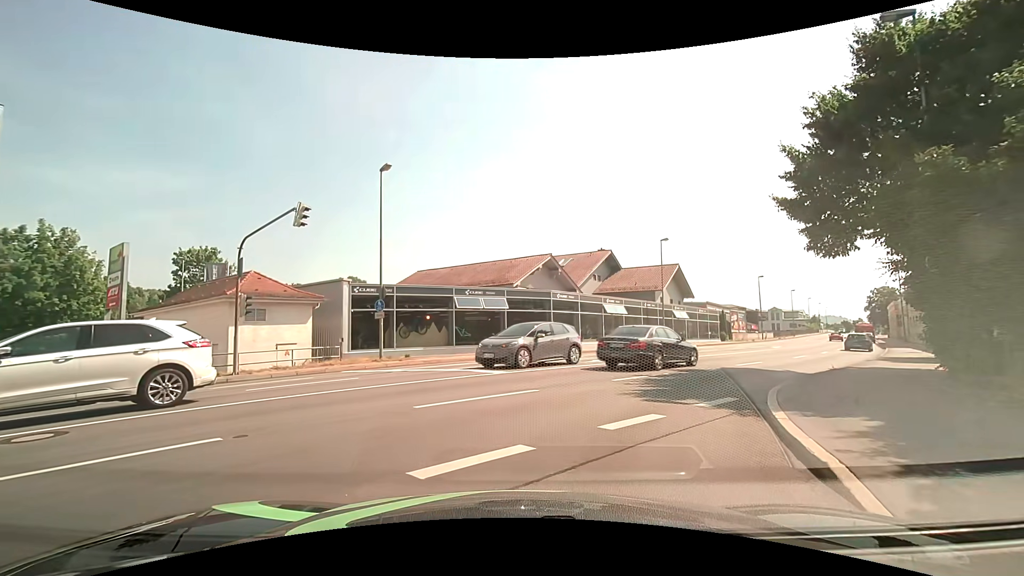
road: tertiary_link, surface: asphalt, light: Day
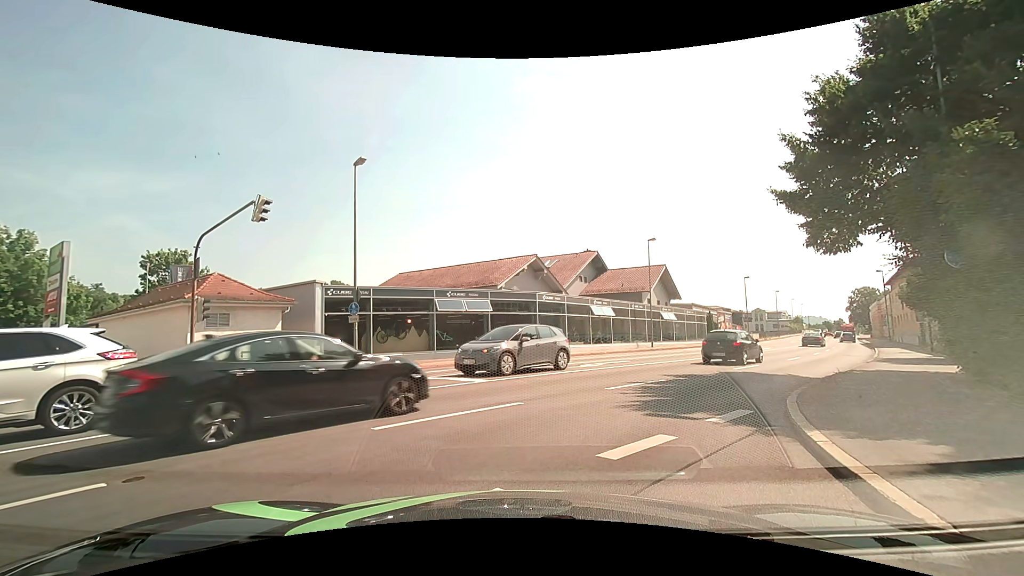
(0.0, +1.4) m; 0°
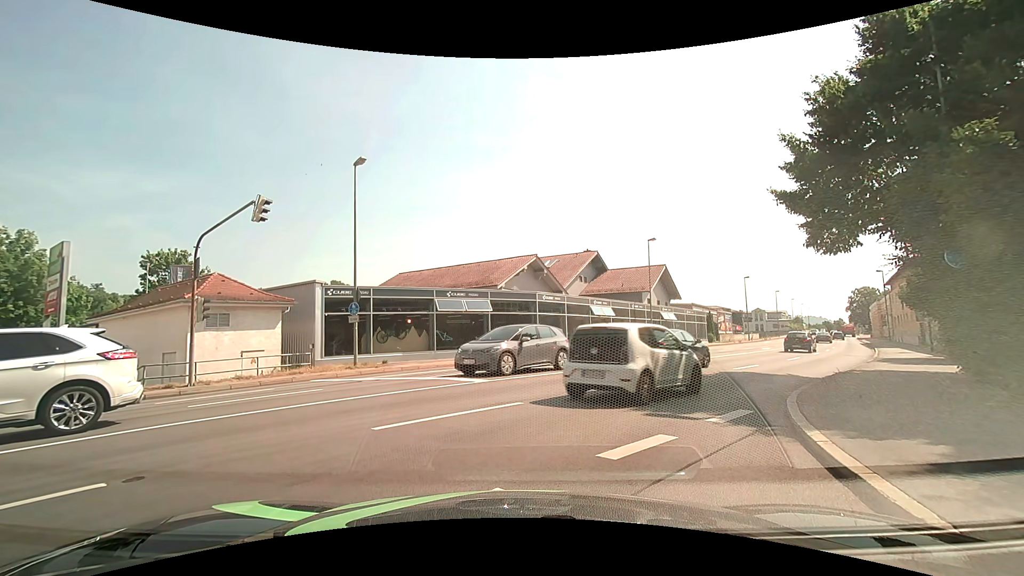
(0.0, 0.0) m; 0°
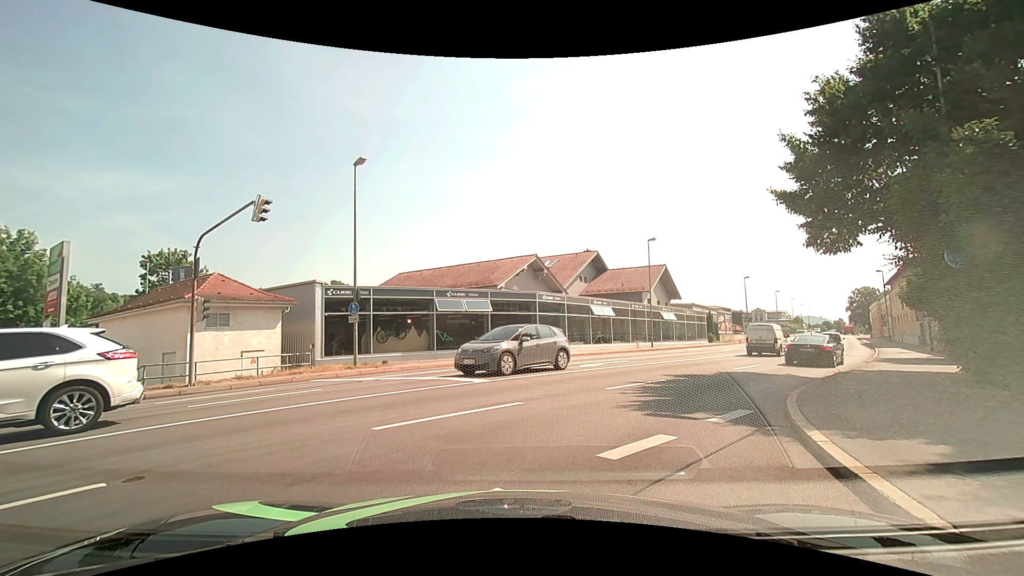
(0.0, 0.0) m; 0°
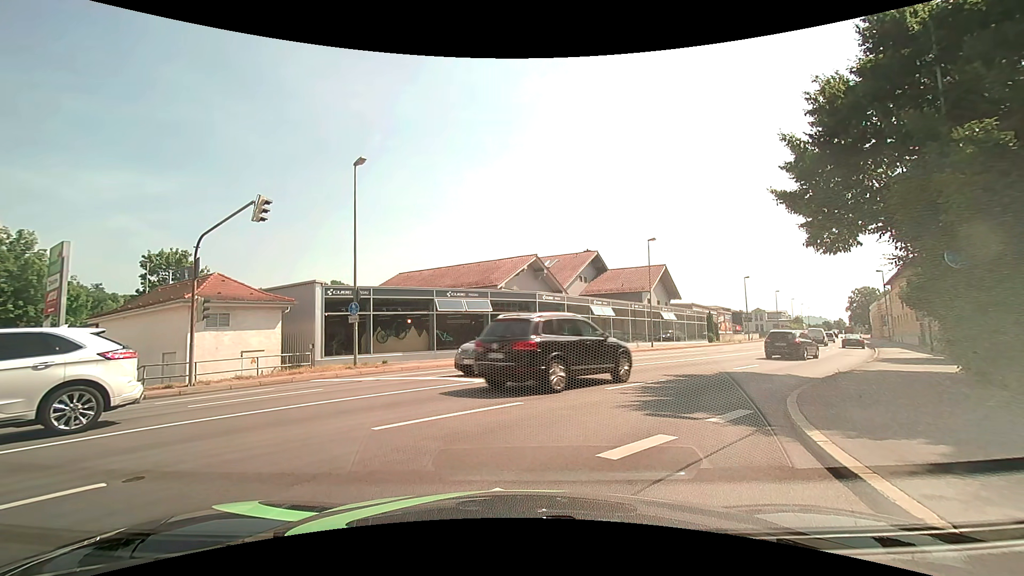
(0.0, 0.0) m; 0°
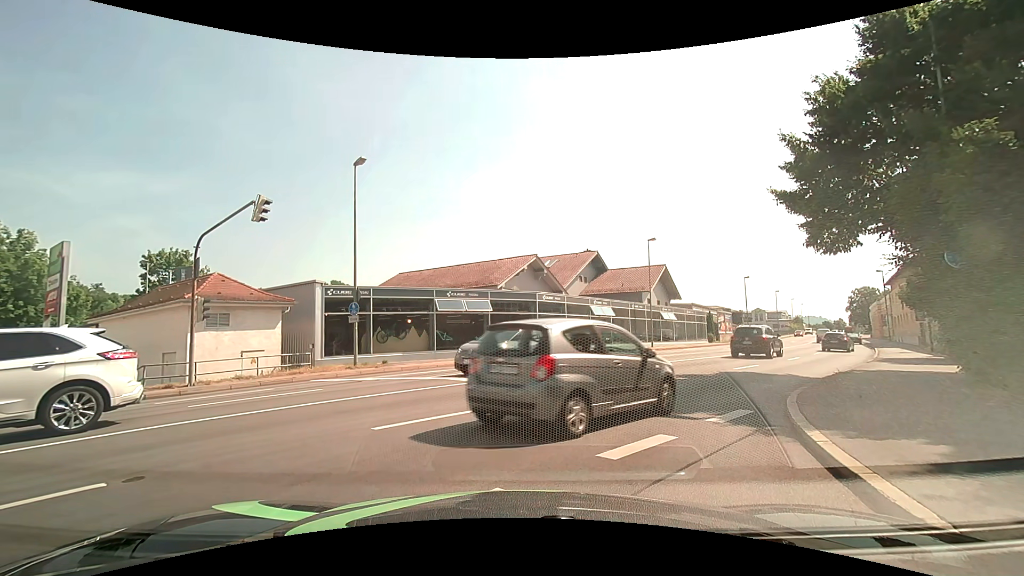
(0.0, 0.0) m; 0°
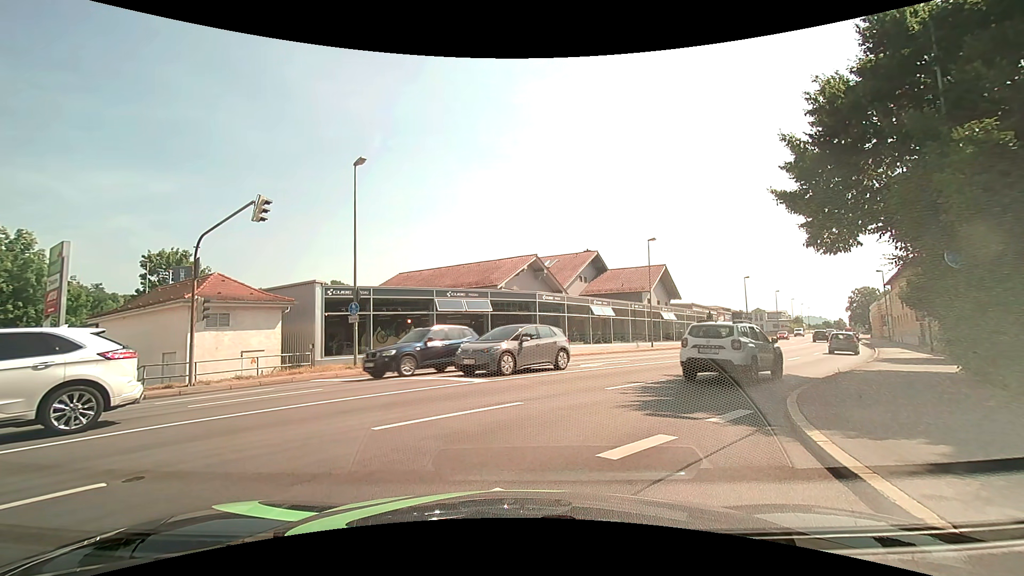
(0.0, 0.0) m; 0°
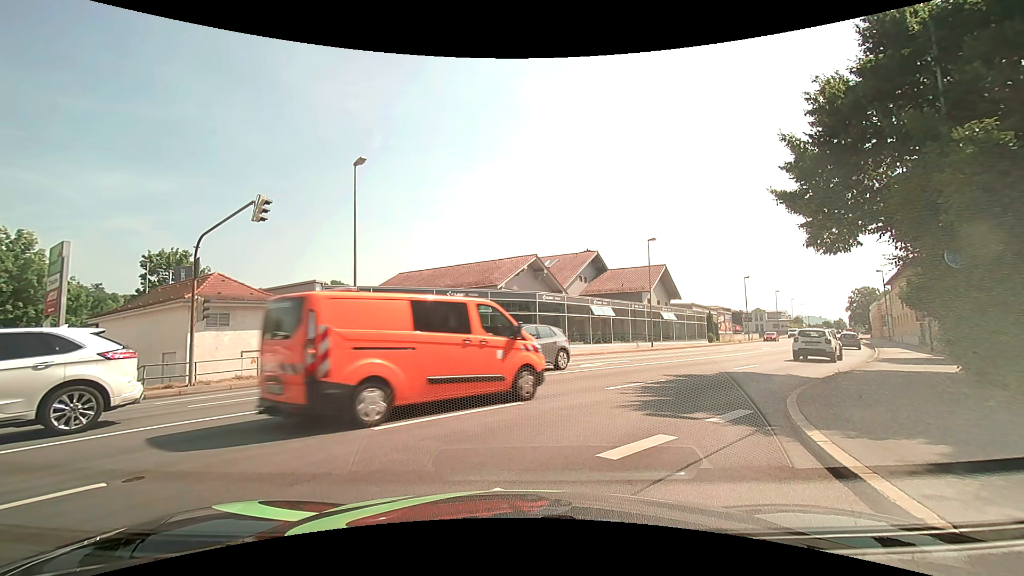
(0.0, 0.0) m; 0°
